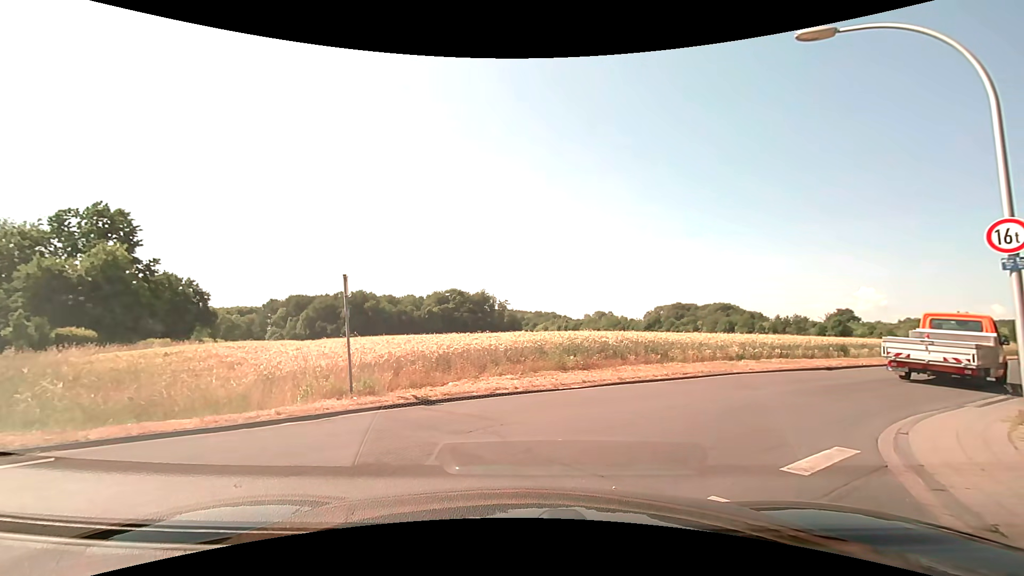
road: unclassified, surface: asphalt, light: Day
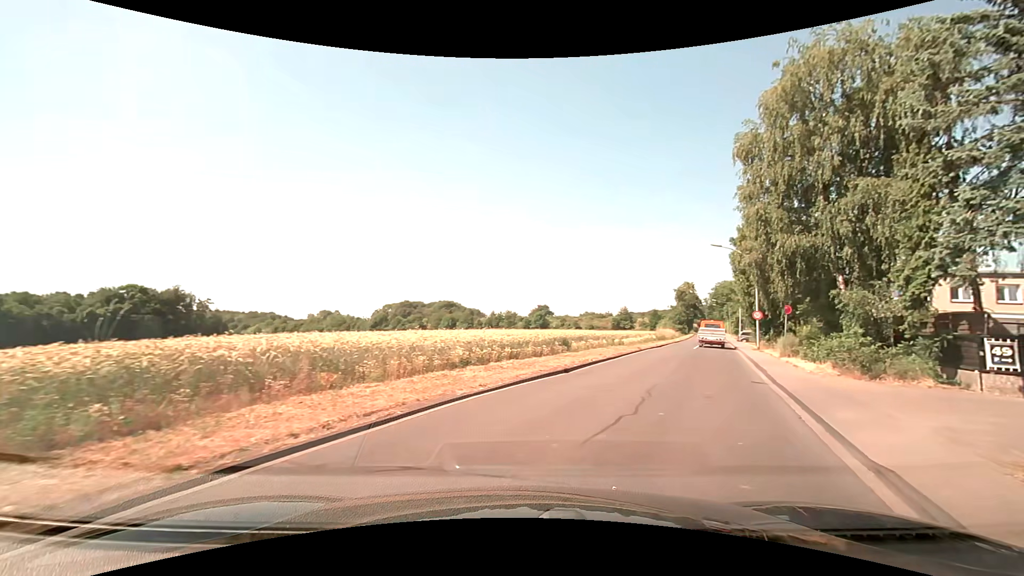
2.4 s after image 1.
(+2.1, +8.5) m; +29°
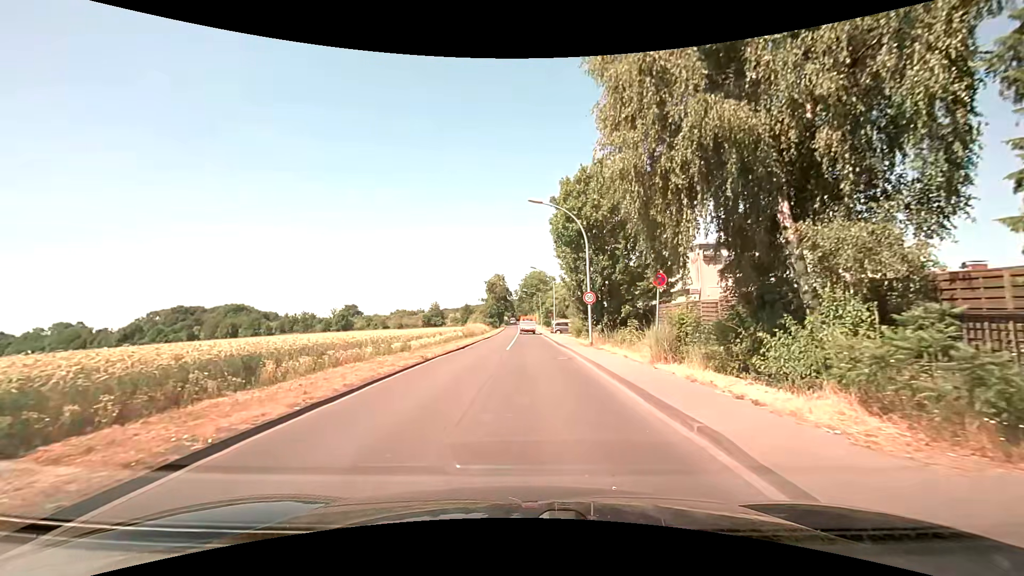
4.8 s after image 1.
(+4.0, +13.8) m; +22°
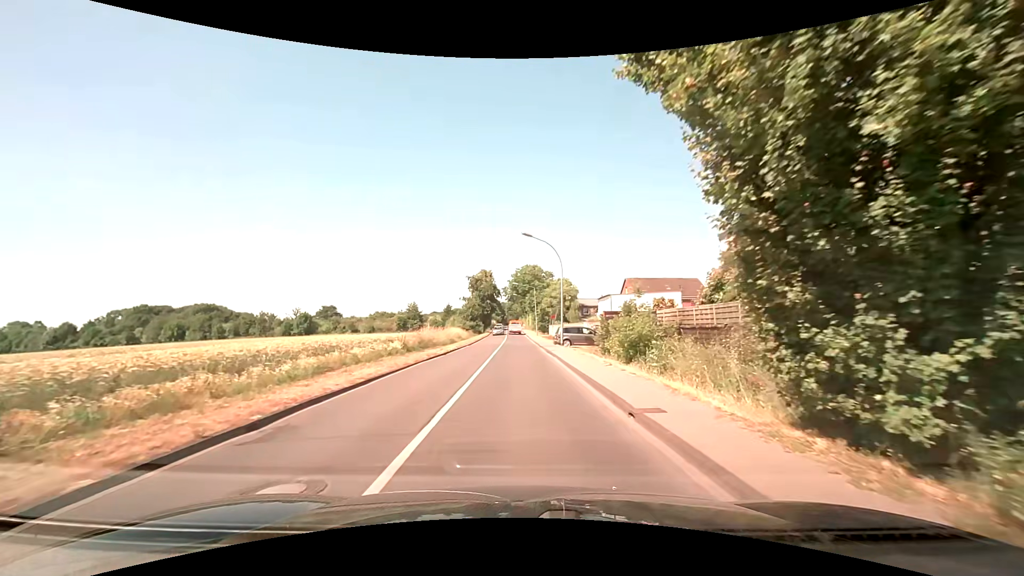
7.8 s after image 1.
(+0.2, +24.0) m; 0°
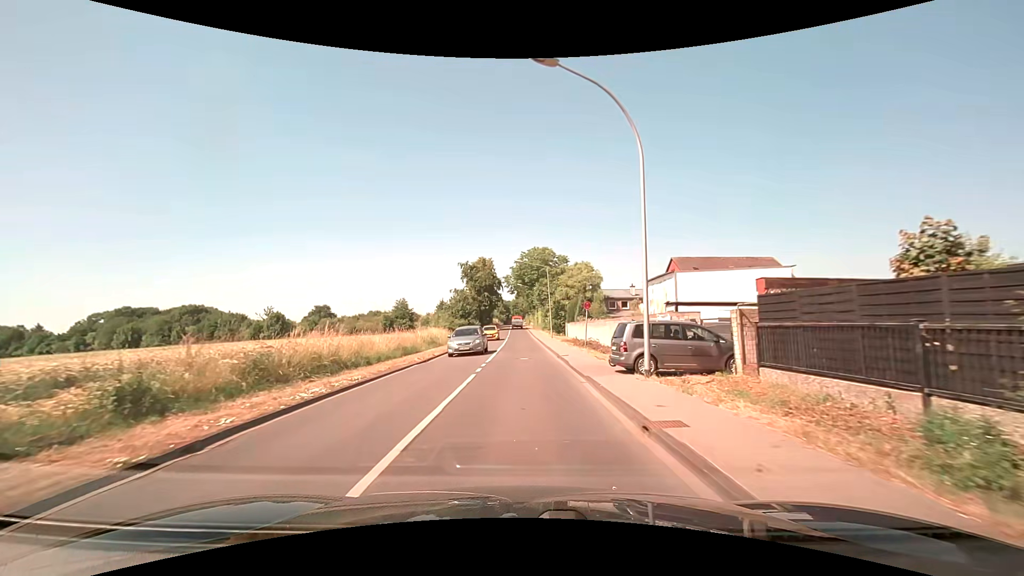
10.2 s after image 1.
(0.0, +23.4) m; 0°
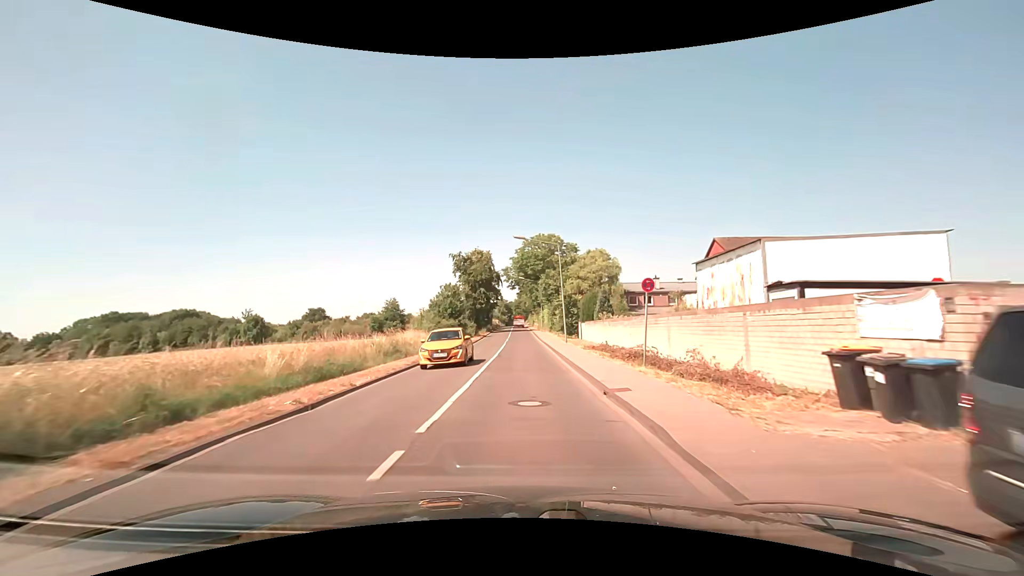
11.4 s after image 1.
(0.0, +13.1) m; 0°
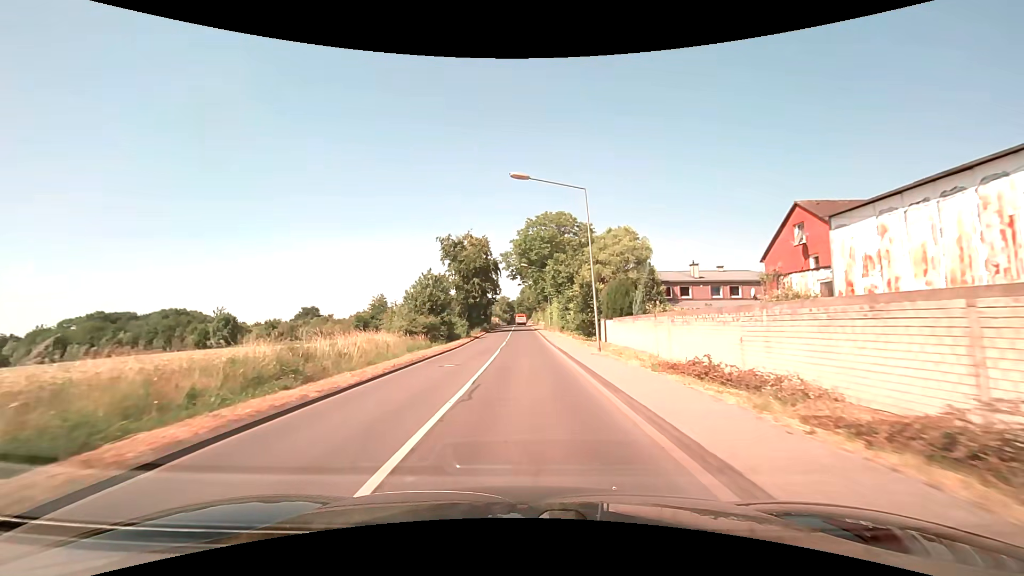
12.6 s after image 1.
(-0.1, +13.9) m; 0°
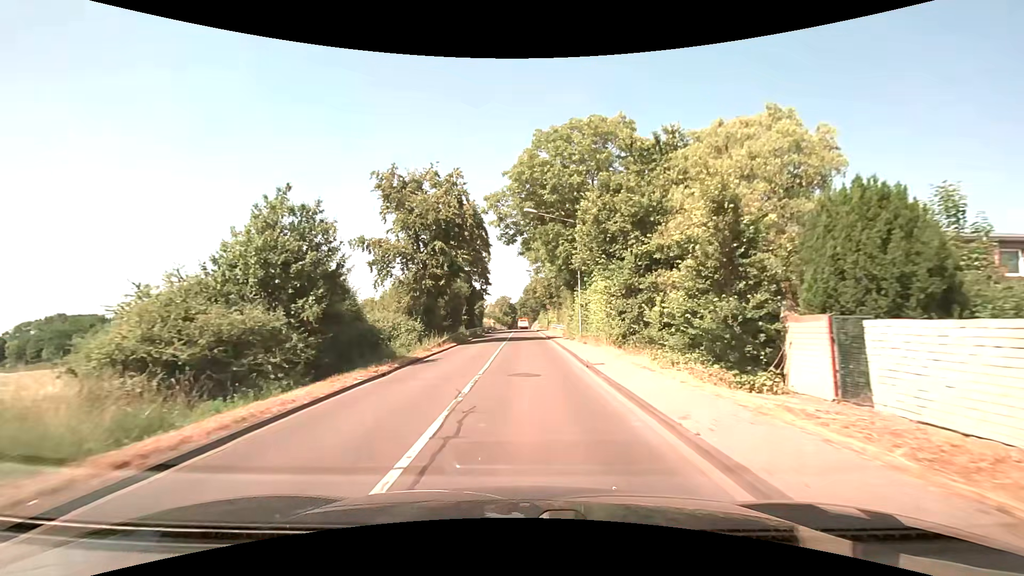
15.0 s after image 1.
(-0.1, +28.4) m; 0°
(0, +10) (0, +20) (0, +30) (0, +40) (0, +50) (0, +60) (0, +70) (0, +80) (-1, +90) (-1, +100) m
